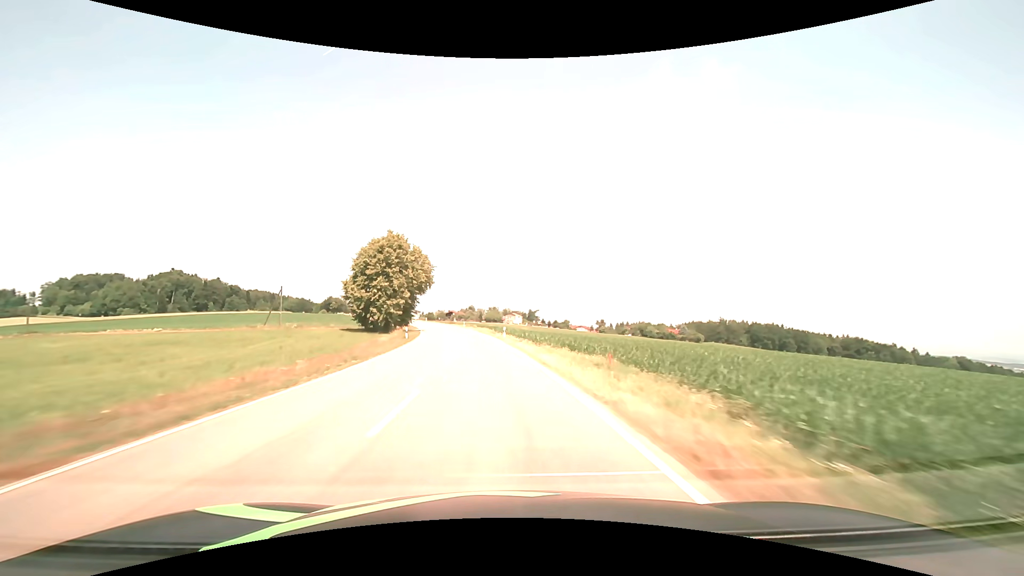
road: tertiary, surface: asphalt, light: Day
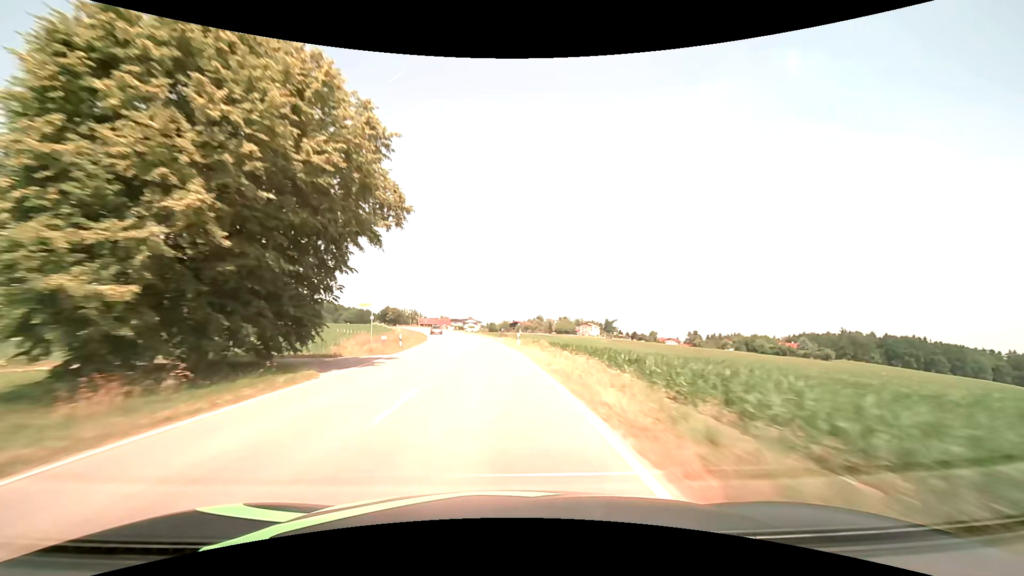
(-3.0, +46.8) m; -7°
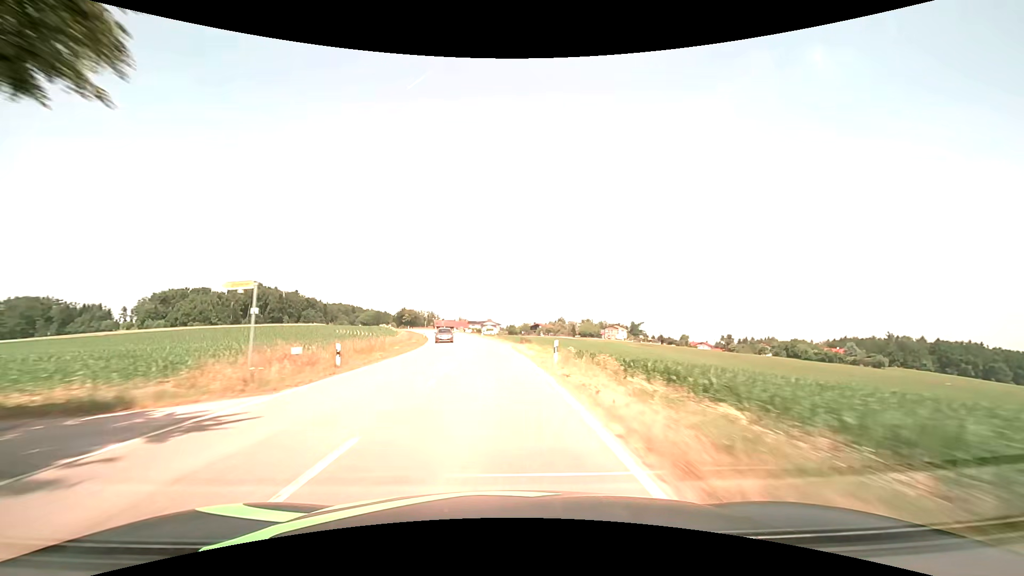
(-0.5, +15.6) m; -3°
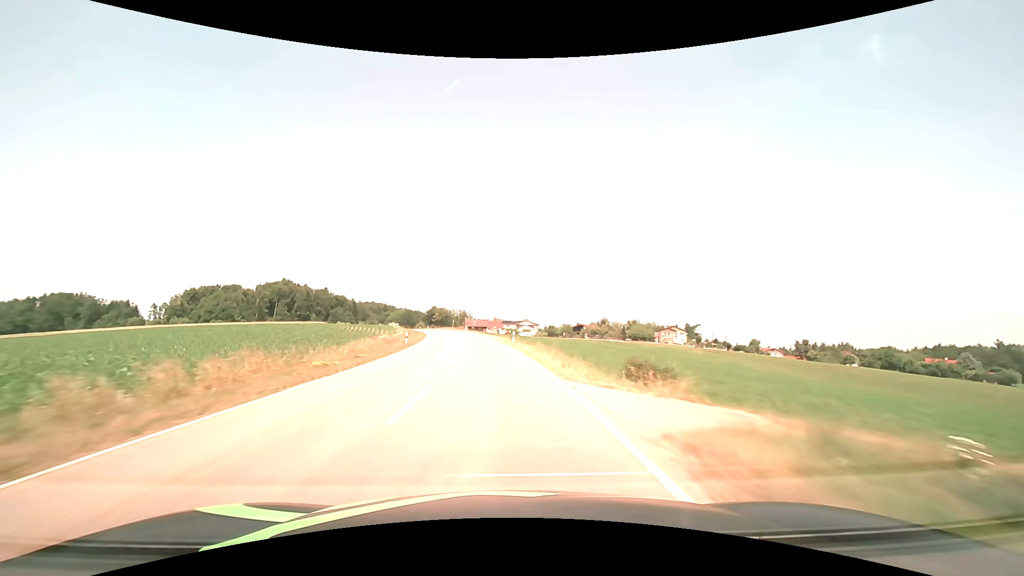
(-1.3, +31.2) m; -4°
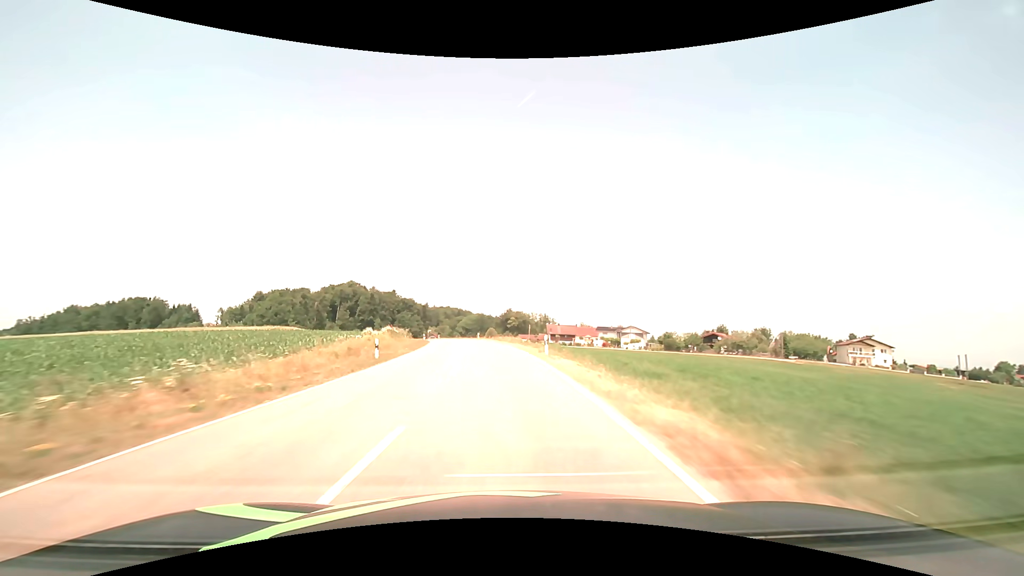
(-5.0, +62.4) m; -9°
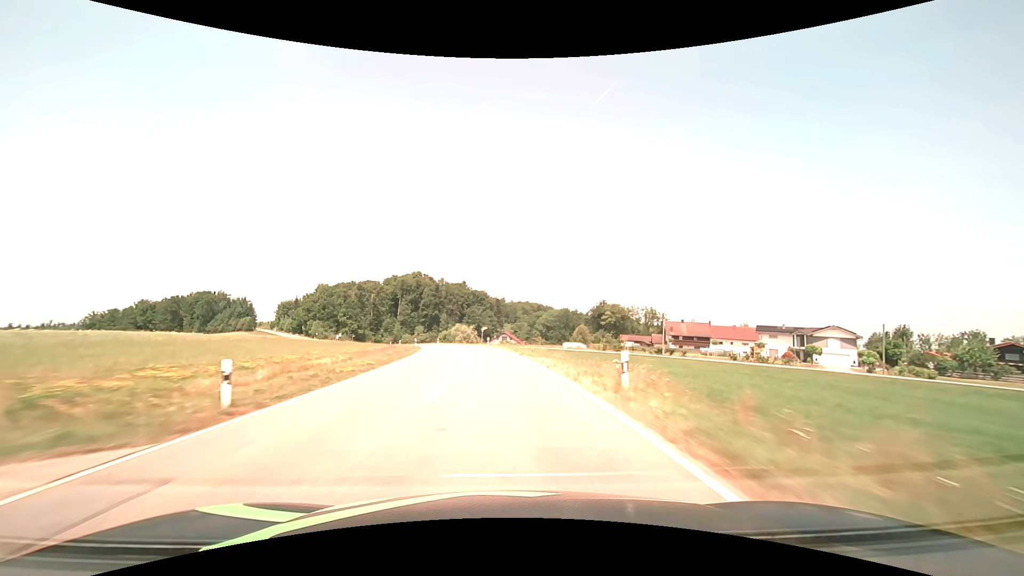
(-4.9, +62.7) m; -9°
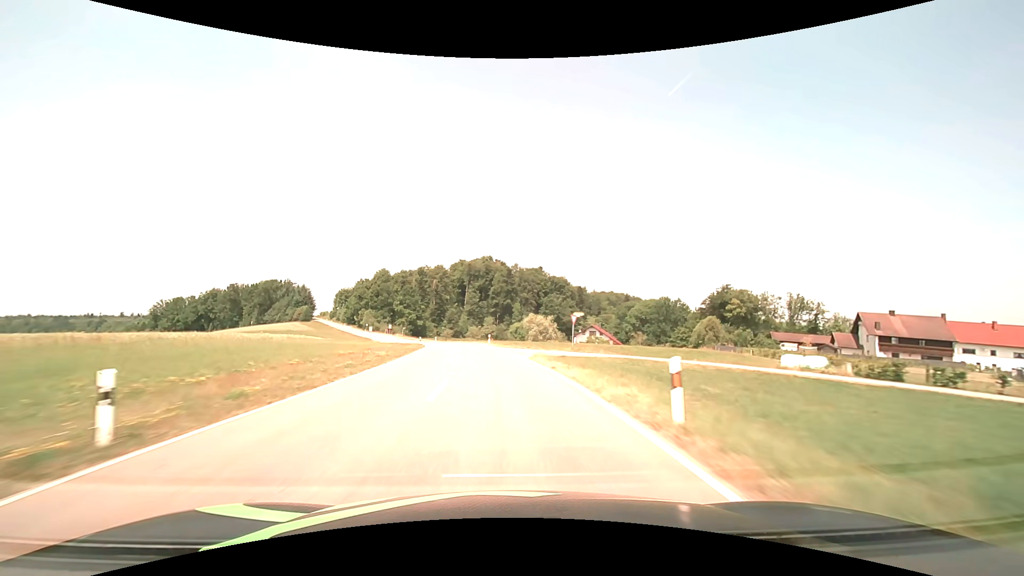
(-3.3, +47.4) m; -9°
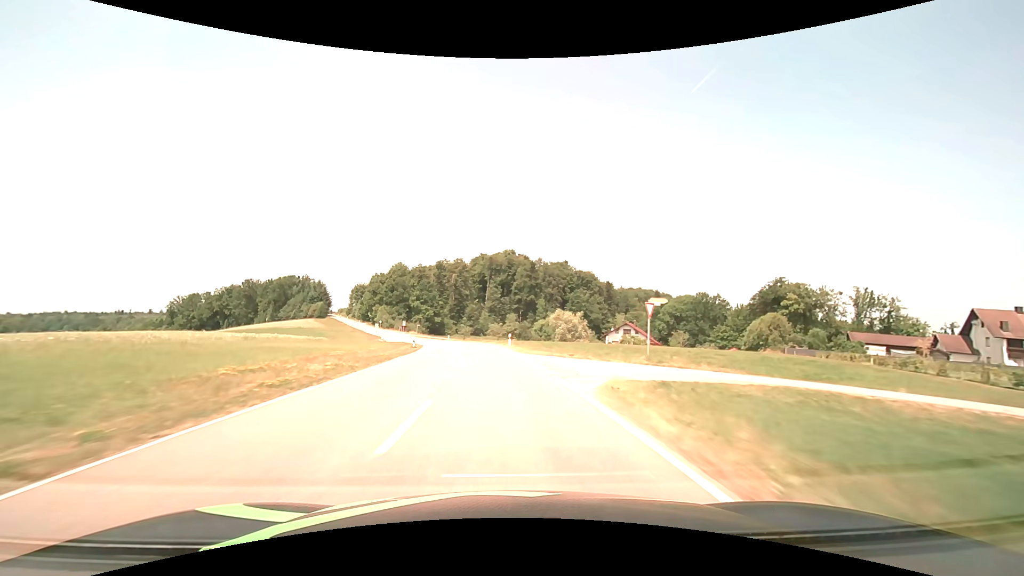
(-0.4, +15.9) m; -3°
